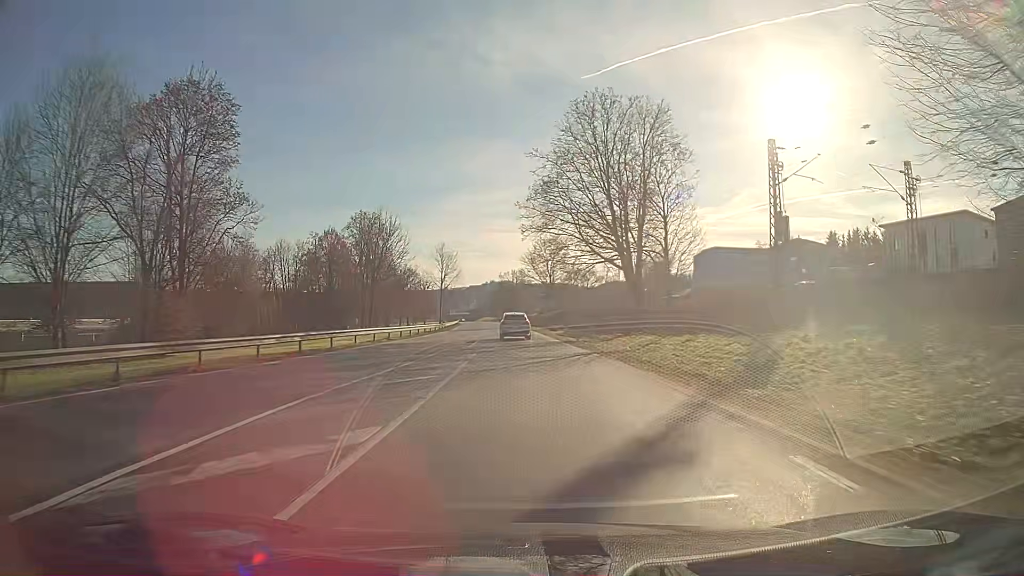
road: primary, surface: asphalt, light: Day
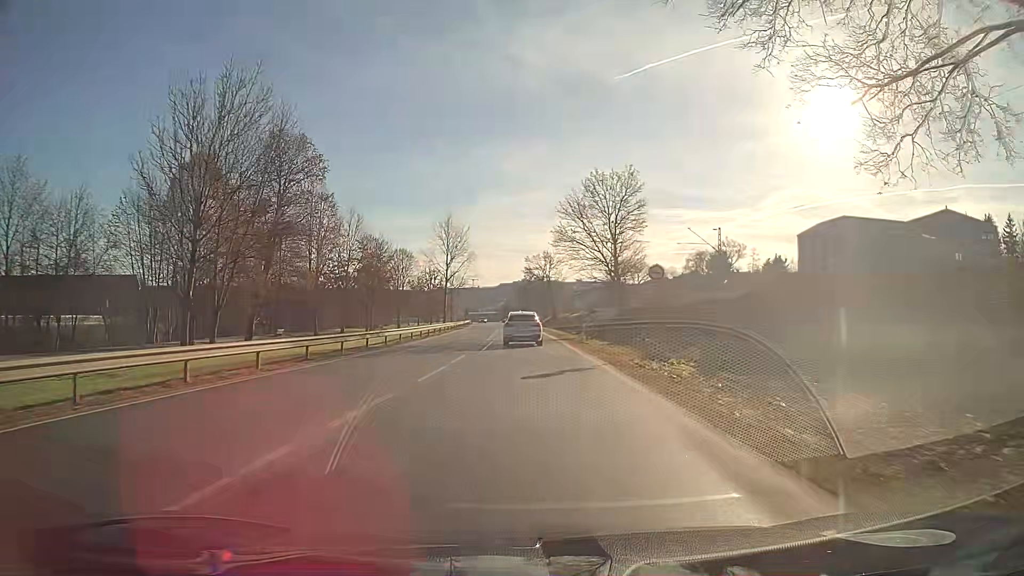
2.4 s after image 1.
(-1.0, +43.8) m; -3°
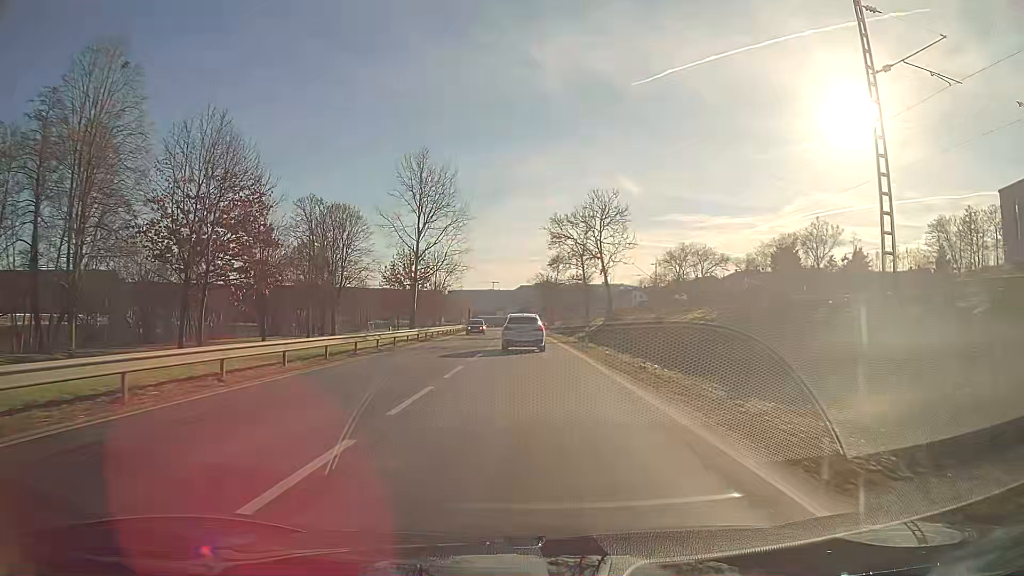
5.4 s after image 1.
(-0.9, +47.8) m; -2°
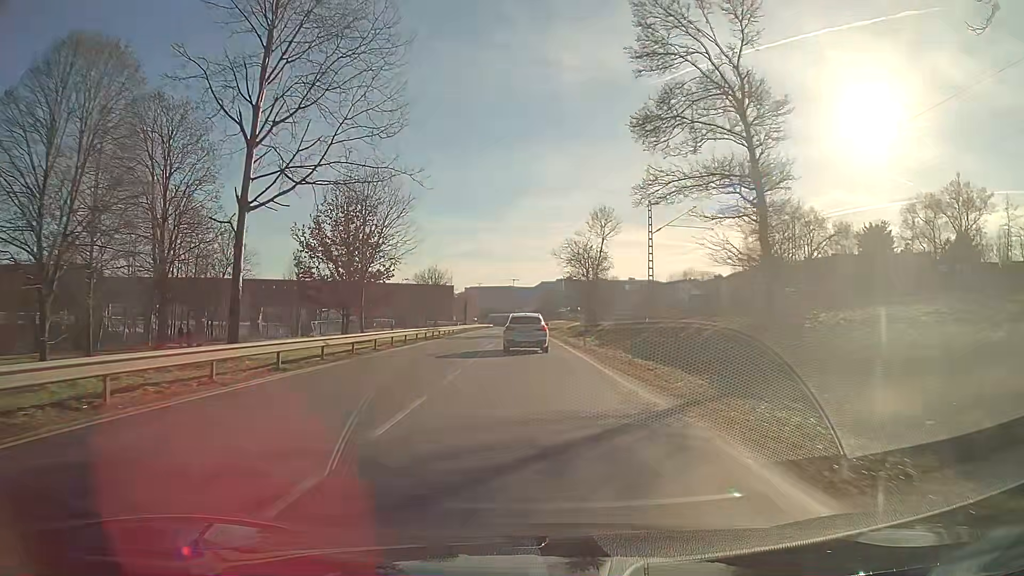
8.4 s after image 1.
(-0.6, +45.1) m; -2°
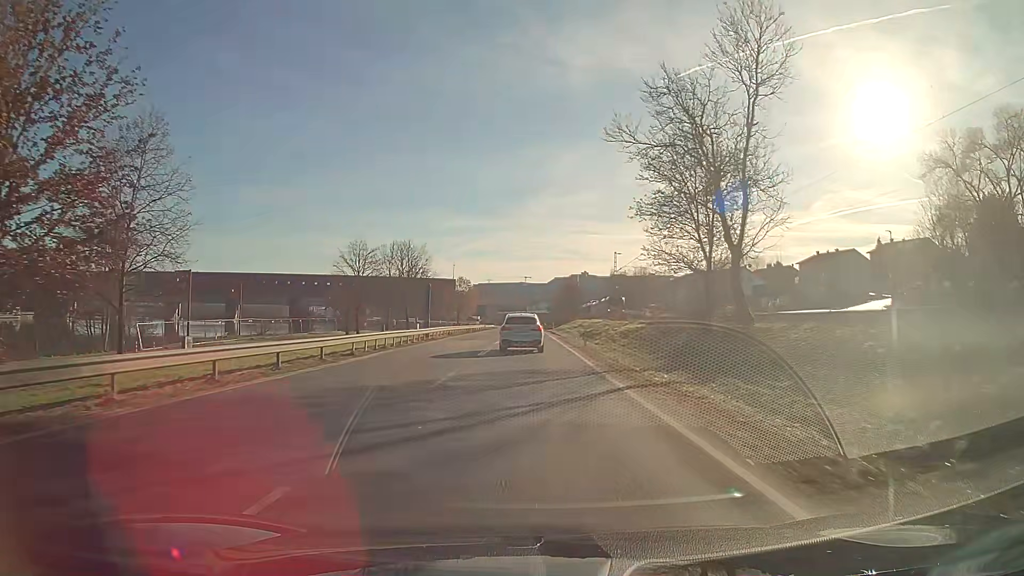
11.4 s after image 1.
(-0.4, +43.9) m; -1°
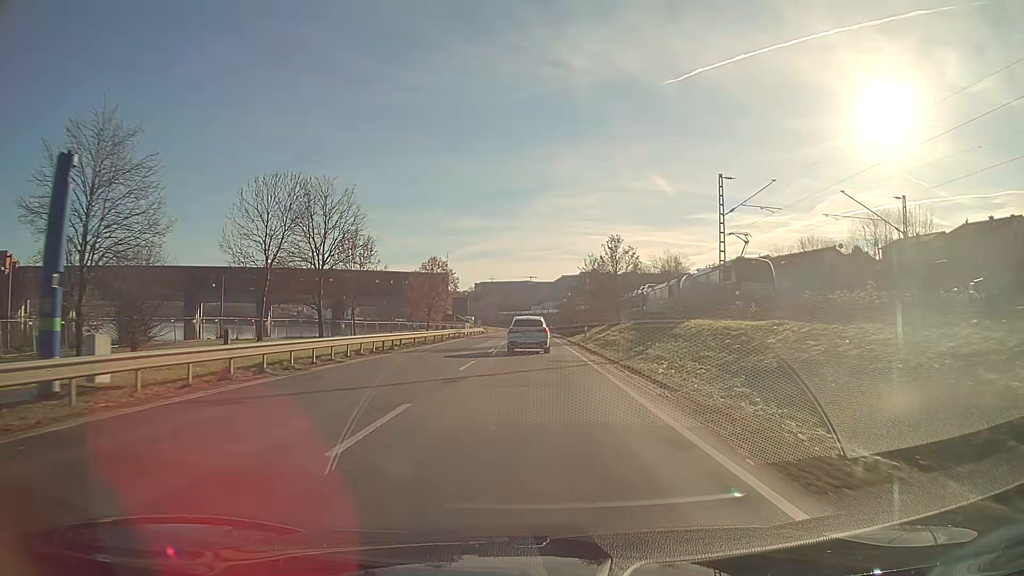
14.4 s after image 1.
(-0.3, +43.5) m; 0°
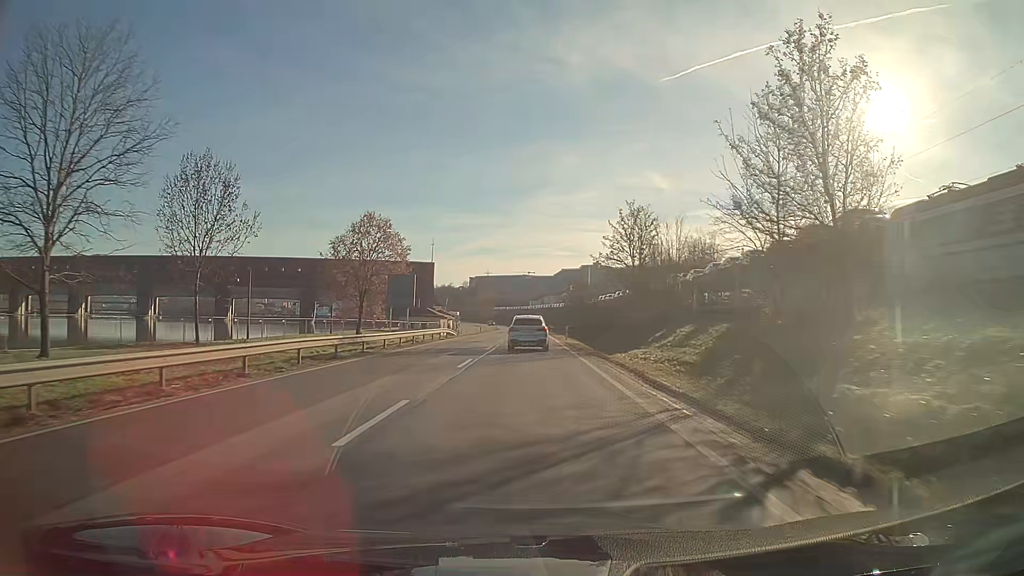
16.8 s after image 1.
(+0.1, +35.3) m; 0°
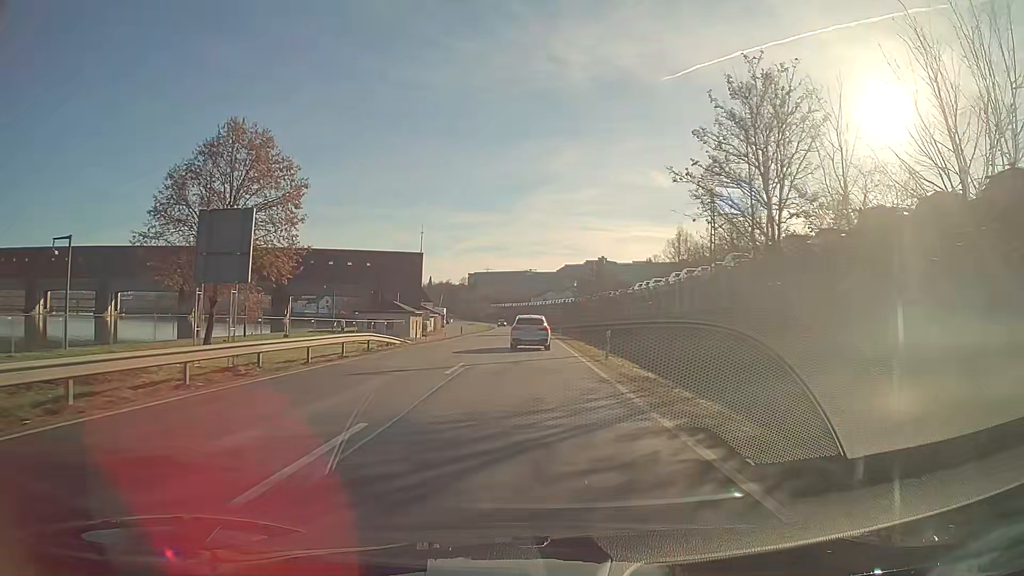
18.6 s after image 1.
(-0.1, +27.1) m; 0°
